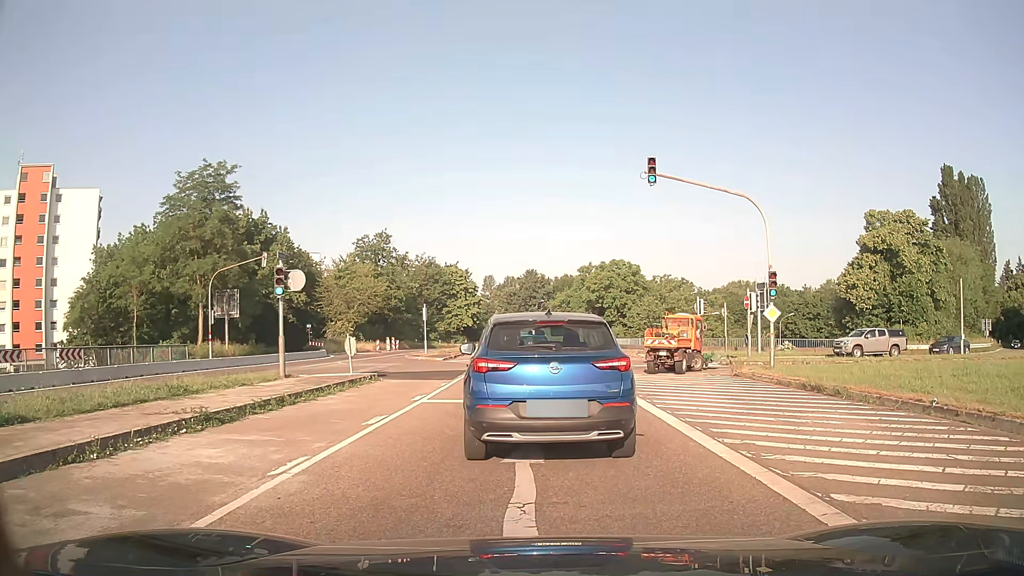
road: trunk_link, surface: asphalt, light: Day
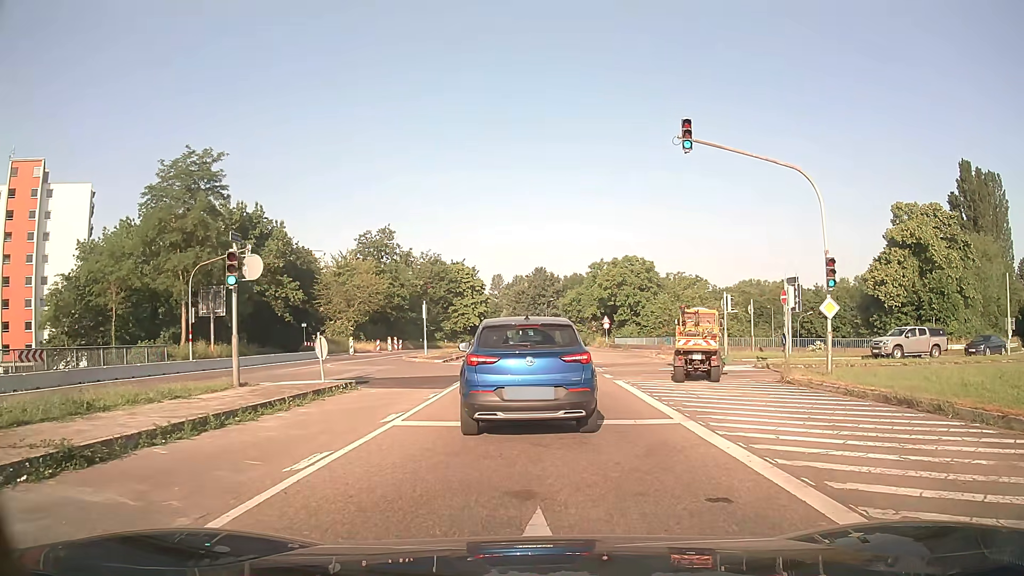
(+0.1, +4.0) m; +1°
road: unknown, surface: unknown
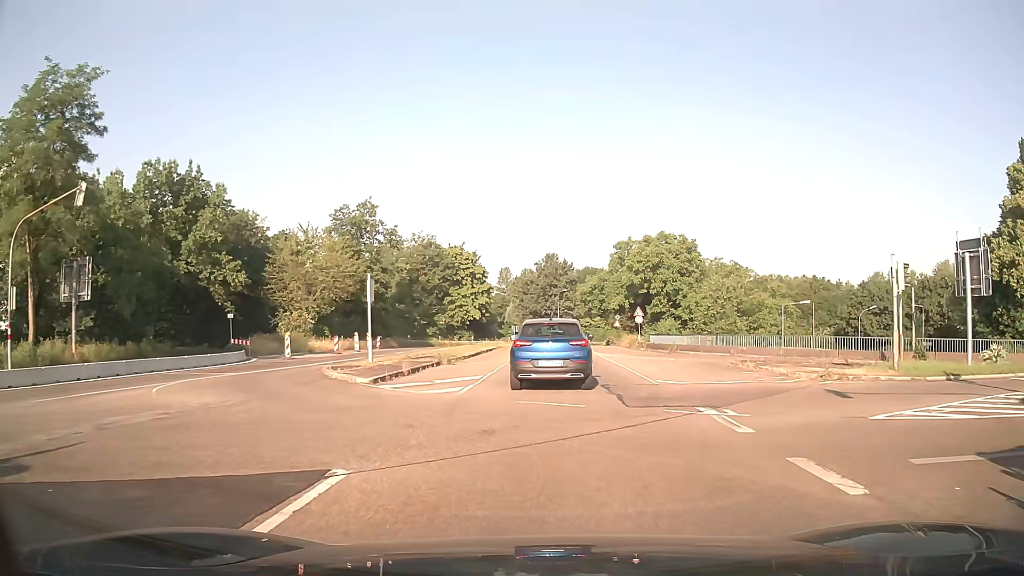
(-0.3, +17.1) m; -1°
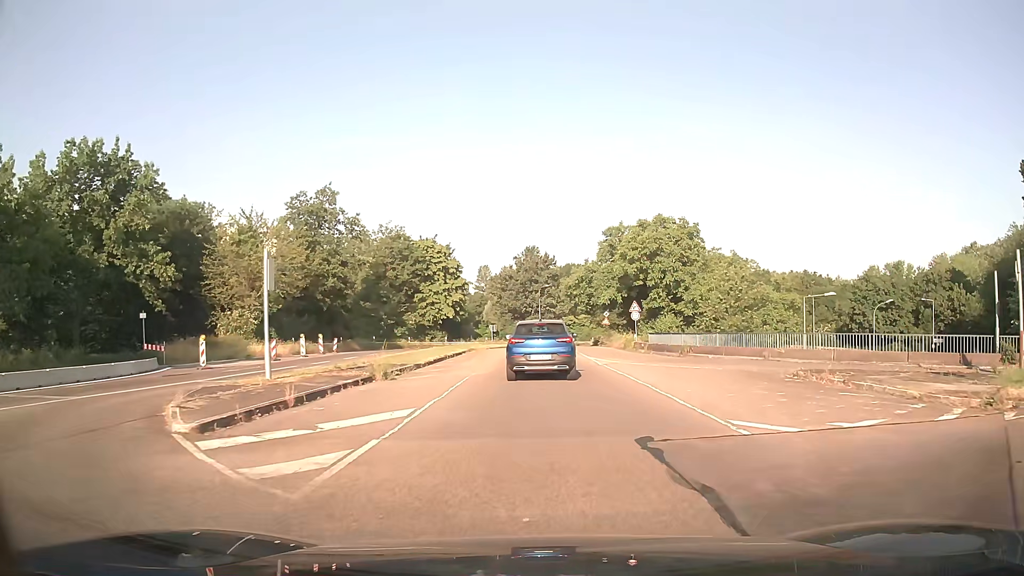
(+0.1, +8.6) m; +1°
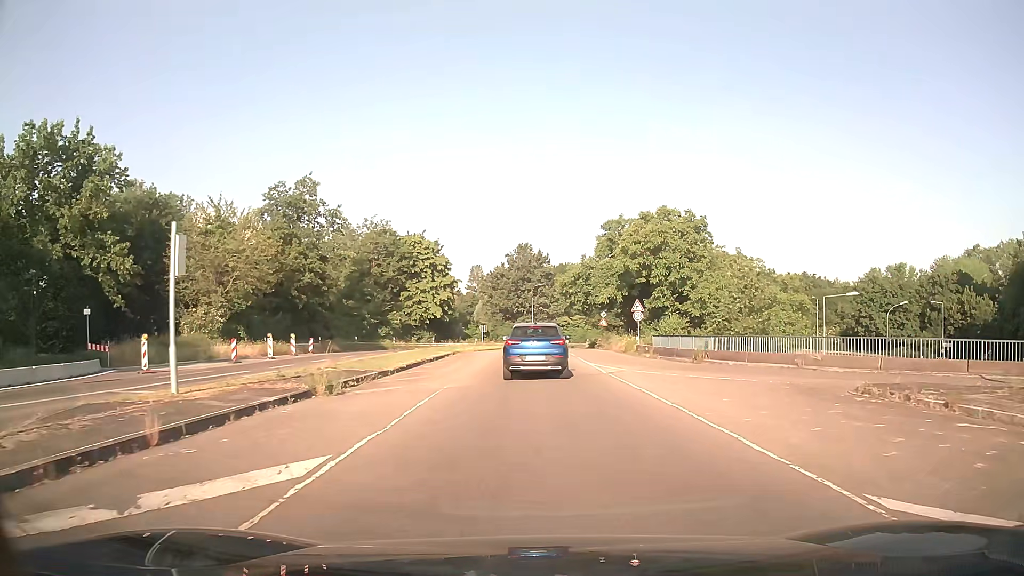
(+0.1, +4.7) m; +1°
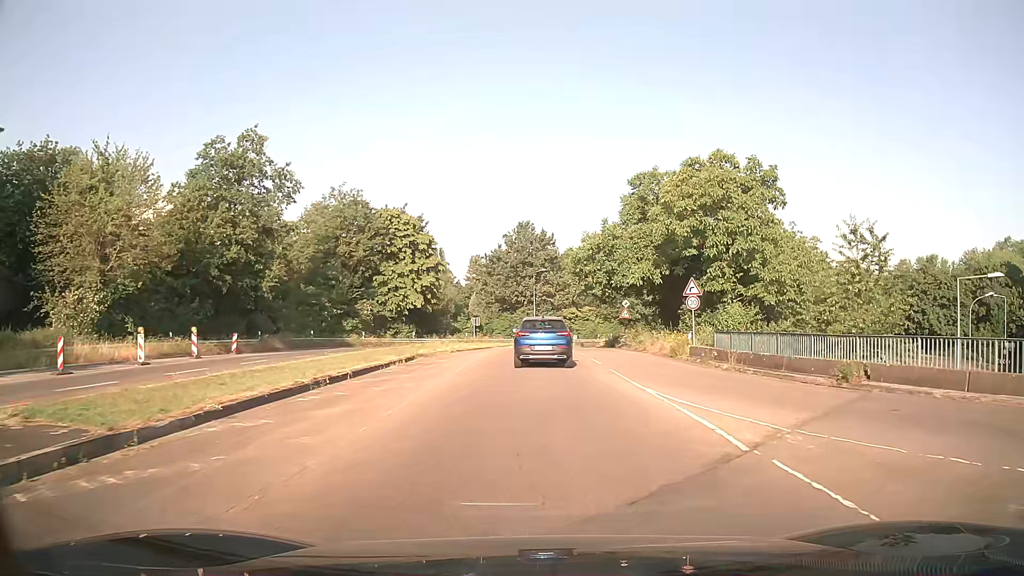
(-0.1, +15.0) m; 0°
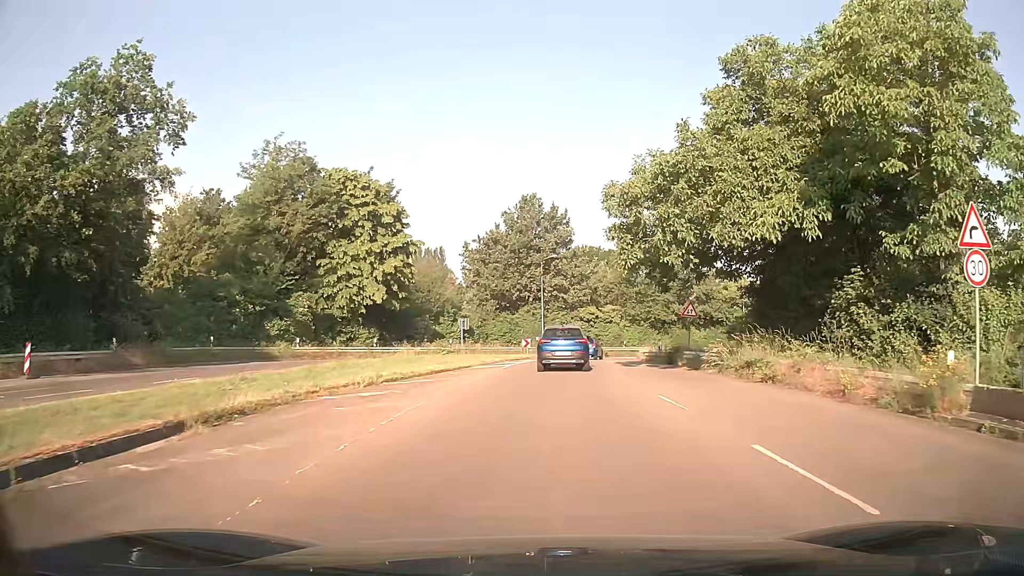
(-0.3, +19.5) m; -1°
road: tertiary_link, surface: asphalt
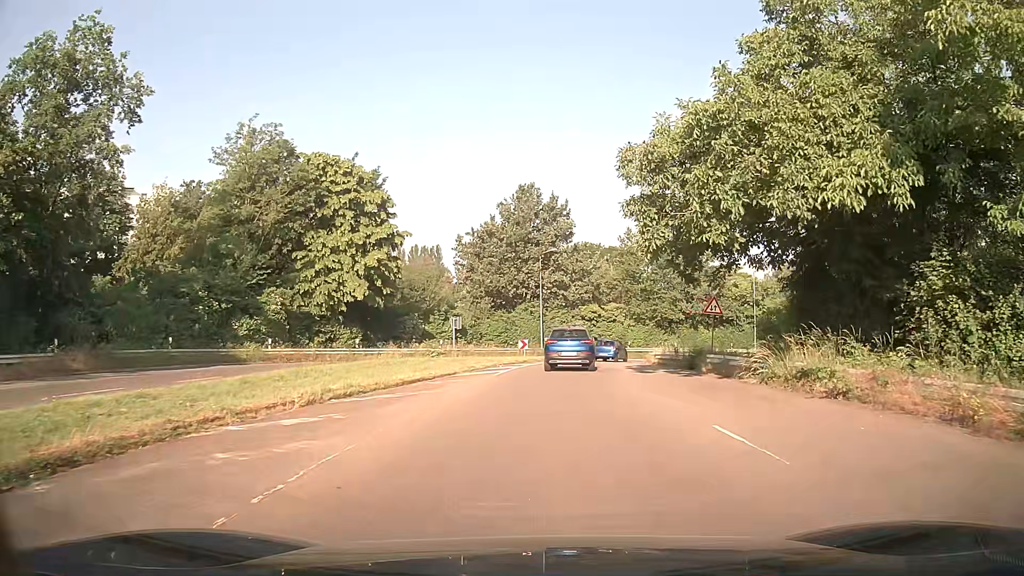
(0.0, +4.6) m; +1°
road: tertiary
